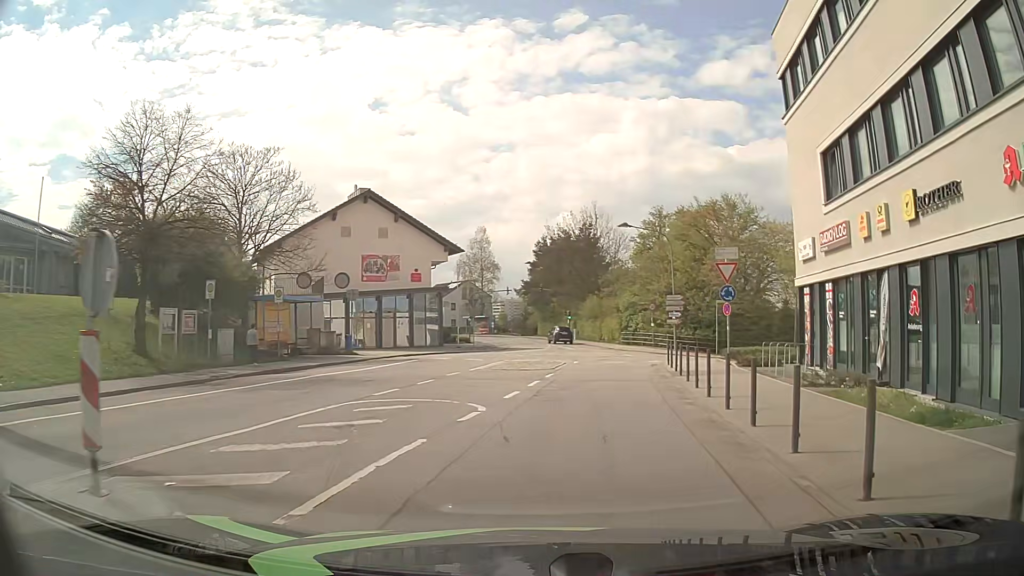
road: unclassified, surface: asphalt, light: Day
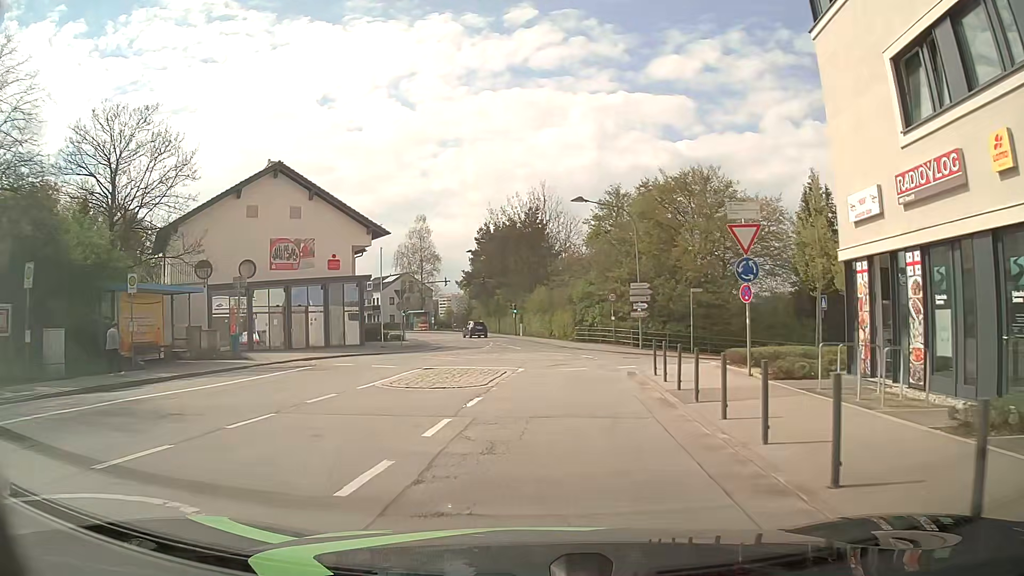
(+0.4, +8.0) m; +4°
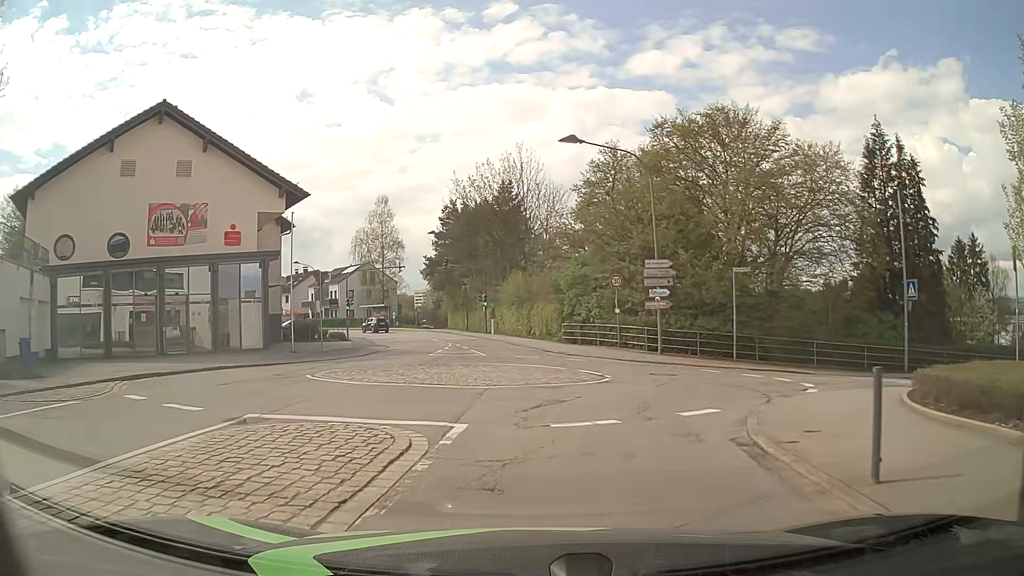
(+0.1, +12.4) m; +1°
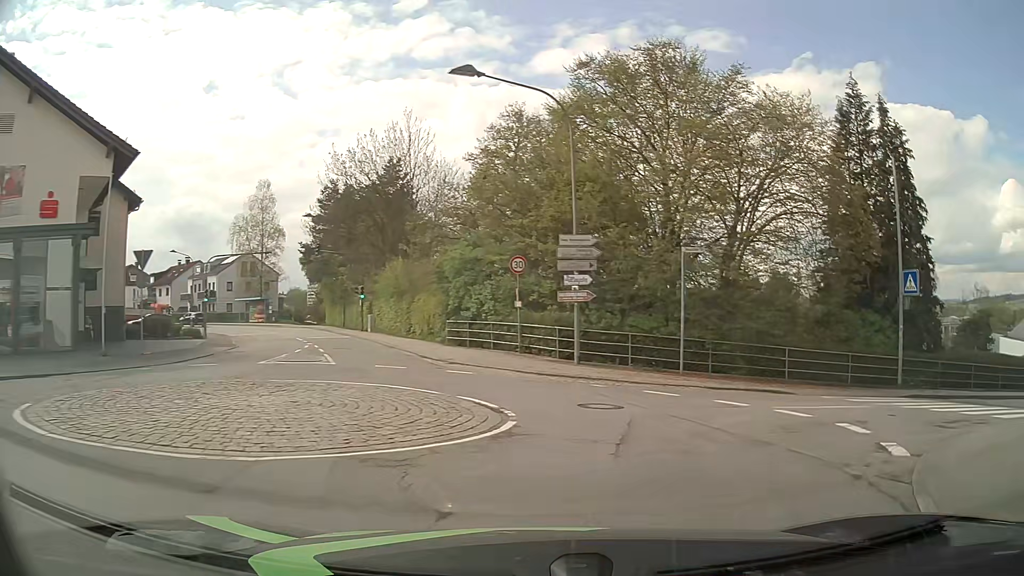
(+0.4, +7.4) m; +9°
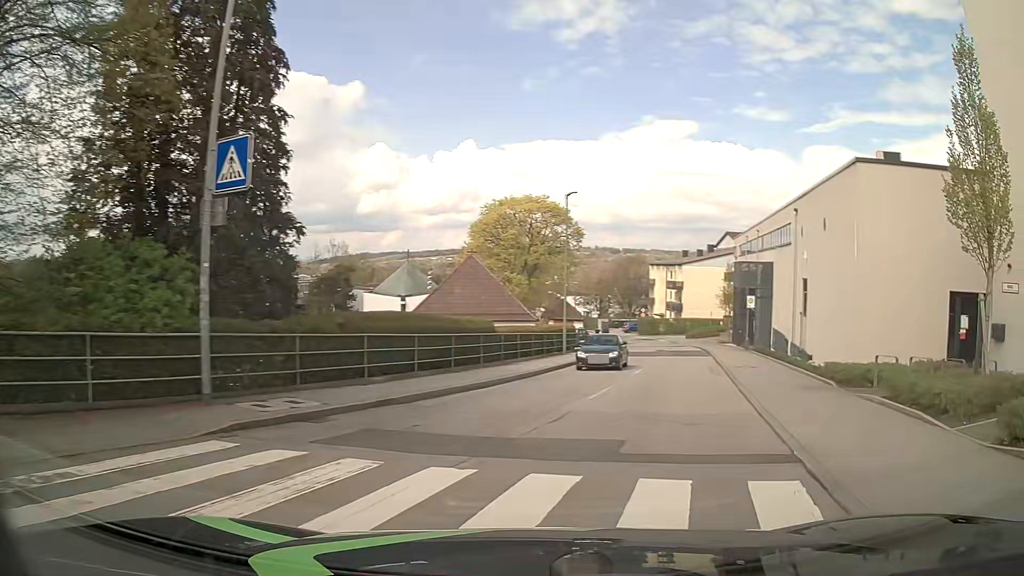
(+6.1, +11.3) m; +56°
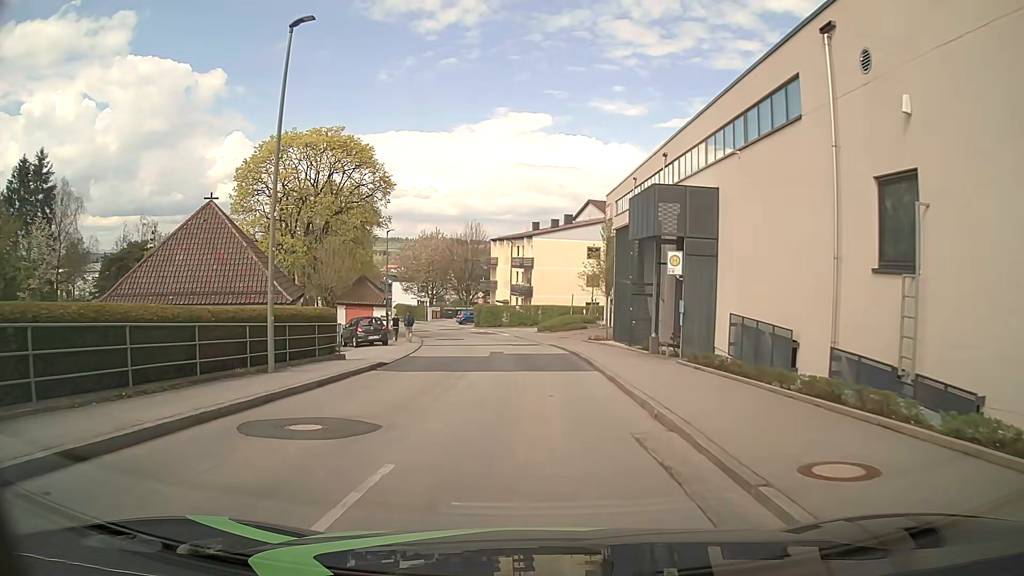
(+4.1, +19.3) m; +14°
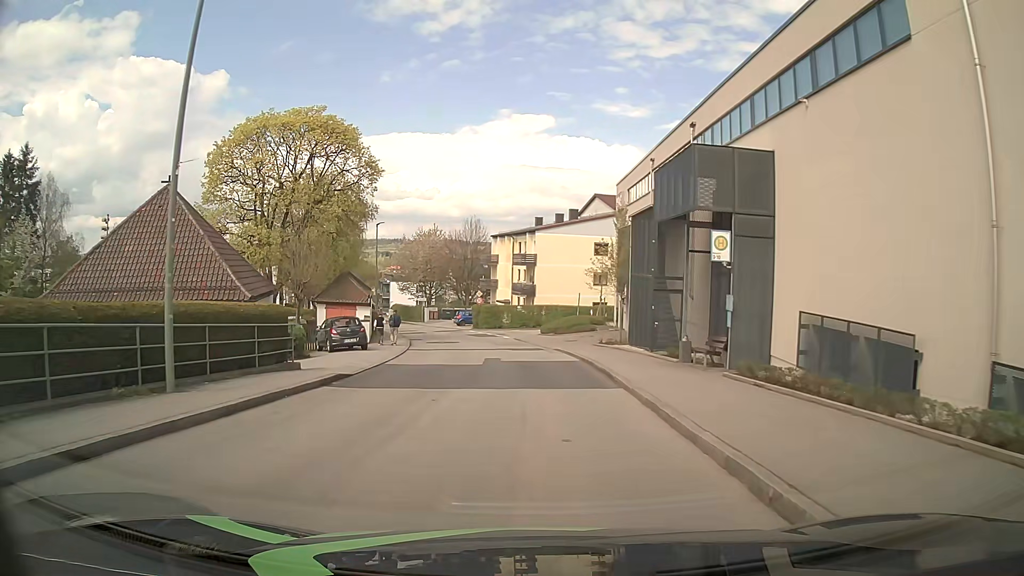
(0.0, +4.8) m; -1°
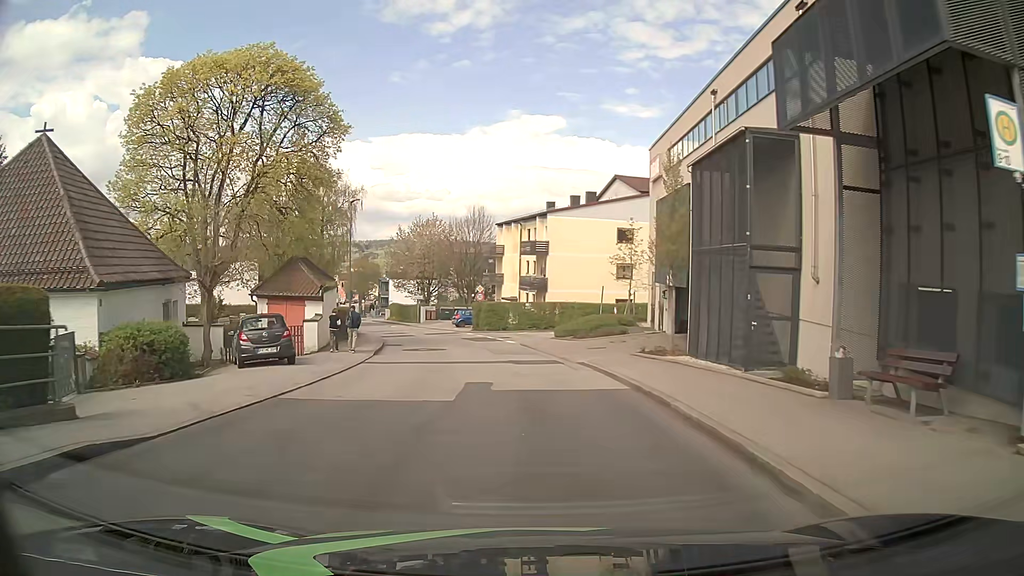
(0.0, +10.0) m; 0°
(0, +10) (-1, +20) (-2, +30) (-4, +40) (-7, +49) (-11, +59) (-14, +68) (-18, +77) (-22, +87) (-25, +96) m
